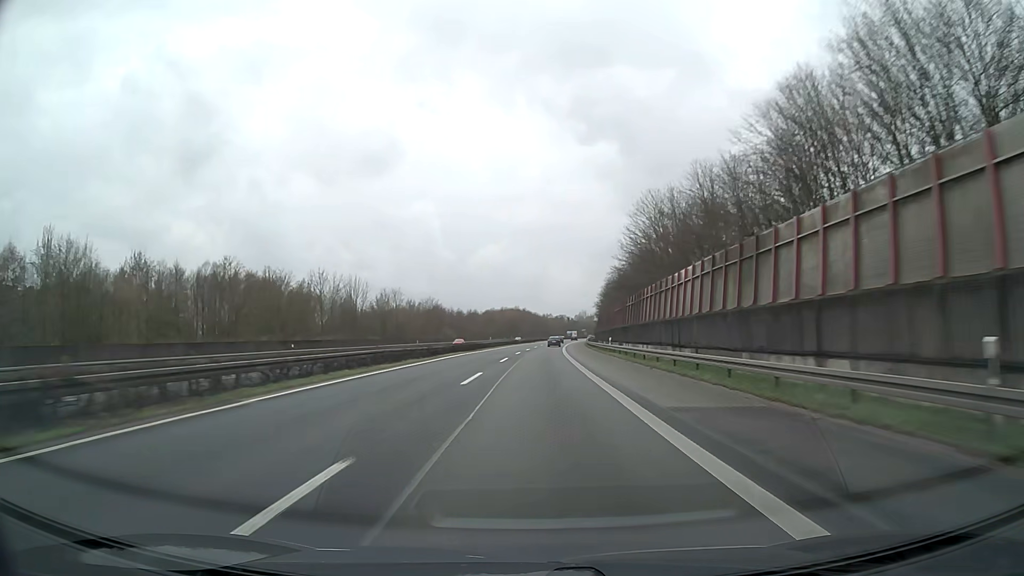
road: motorway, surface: asphalt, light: Day
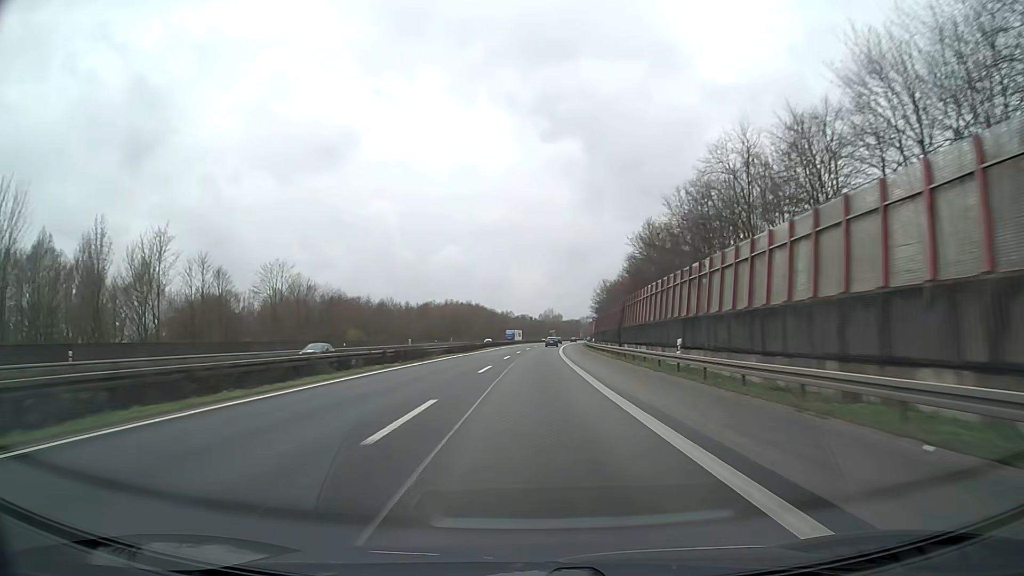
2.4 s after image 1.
(+2.1, +82.5) m; +3°
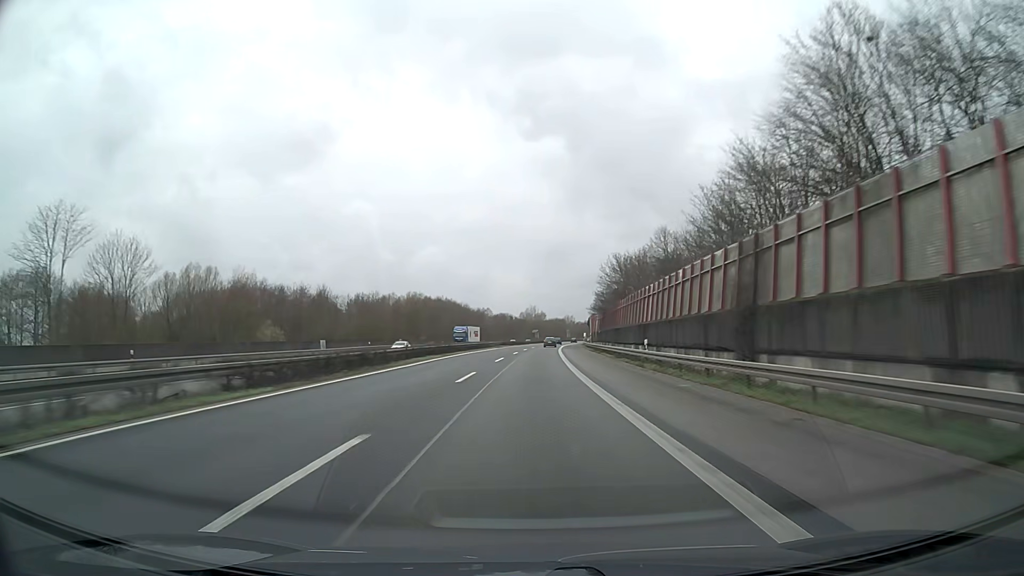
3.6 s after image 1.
(+0.5, +41.3) m; +1°
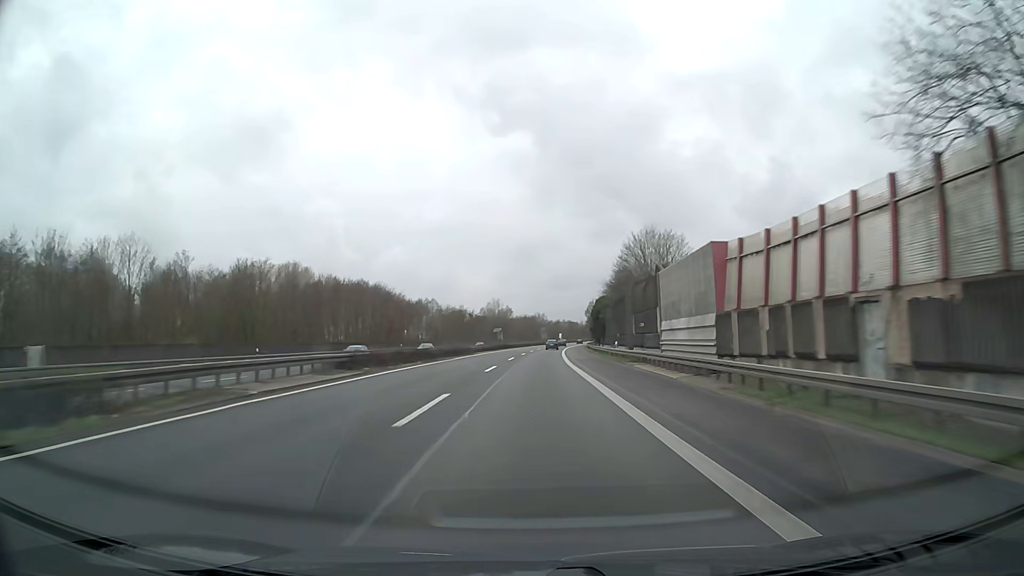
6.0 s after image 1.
(+2.2, +82.4) m; +3°
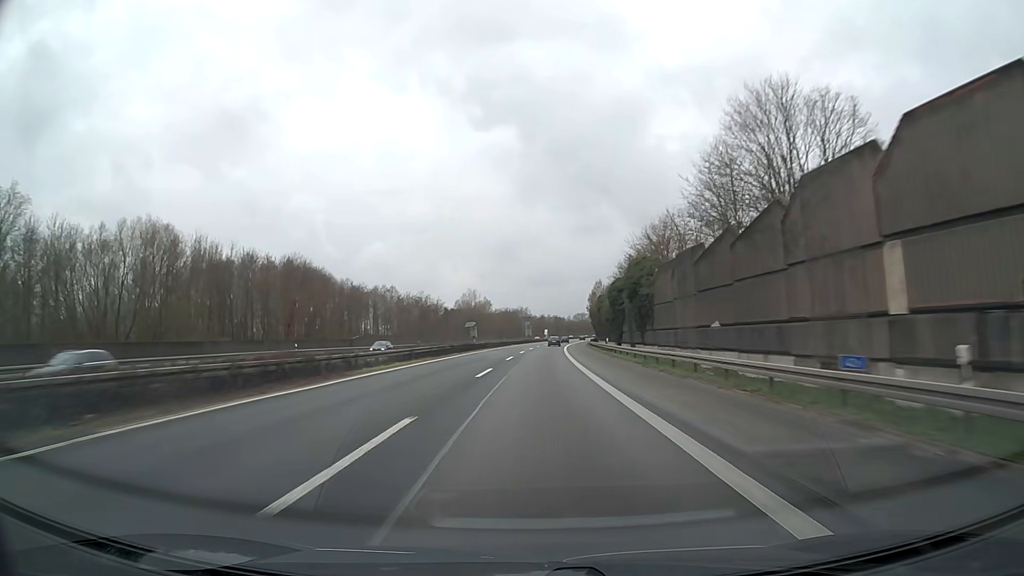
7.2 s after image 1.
(+0.4, +41.2) m; +1°
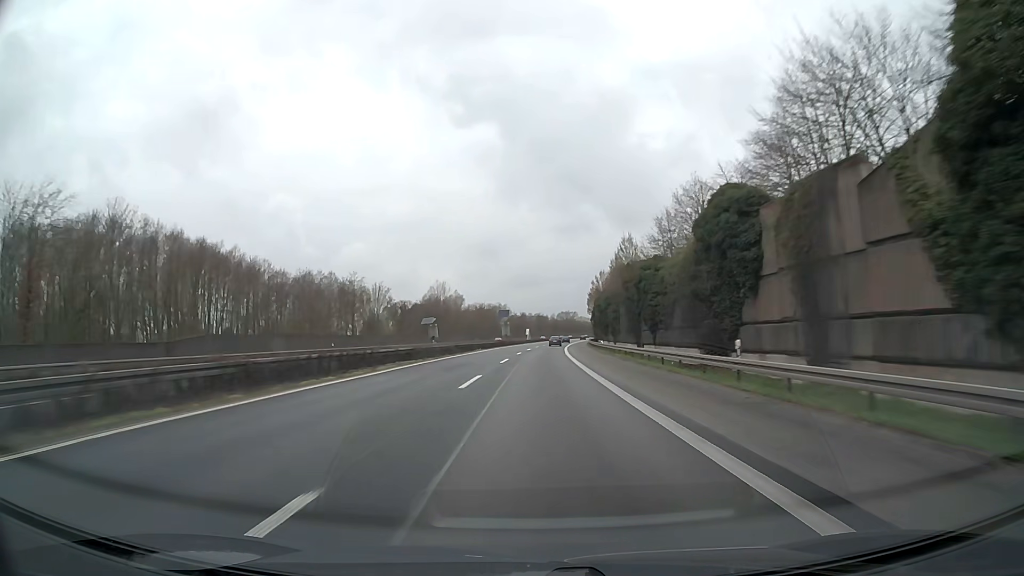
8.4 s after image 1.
(+0.5, +41.2) m; +2°
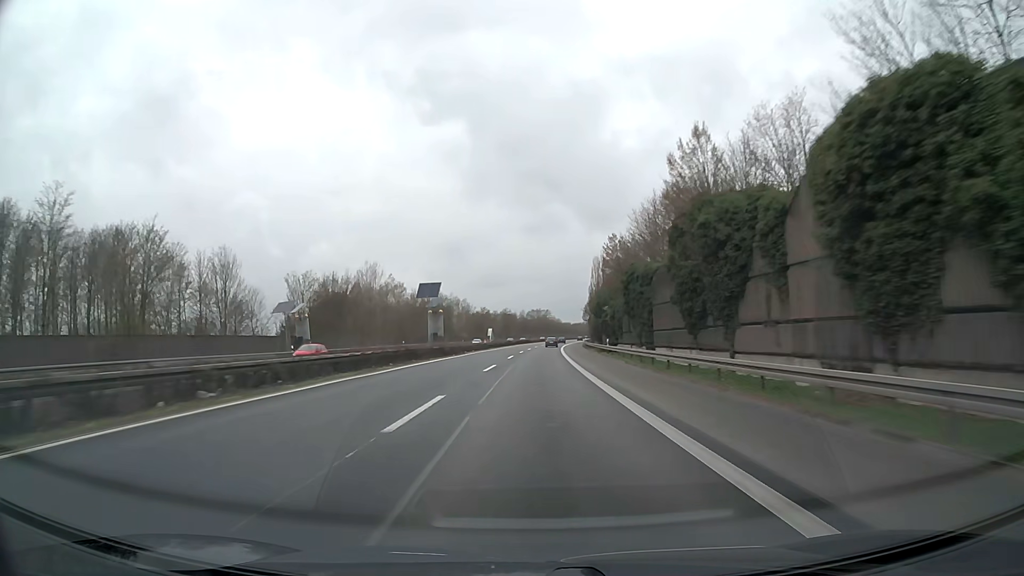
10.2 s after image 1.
(+1.4, +61.9) m; +3°
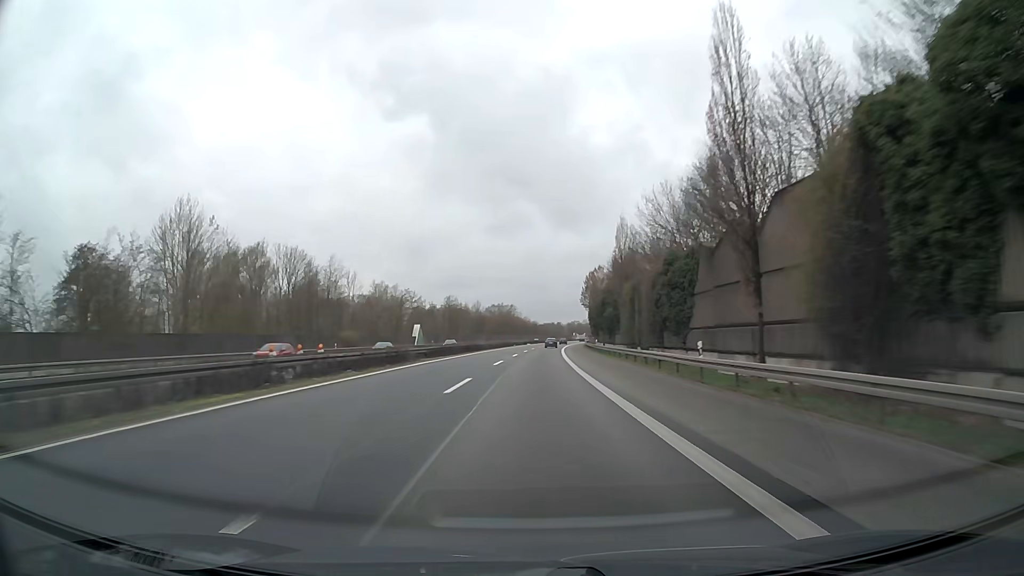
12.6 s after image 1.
(+2.2, +82.6) m; +3°
(0, +10) (0, +20) (0, +30) (+1, +40) (+1, +50) (+1, +60) (+2, +70) (+2, +80) (+3, +90) (+3, +100) m
